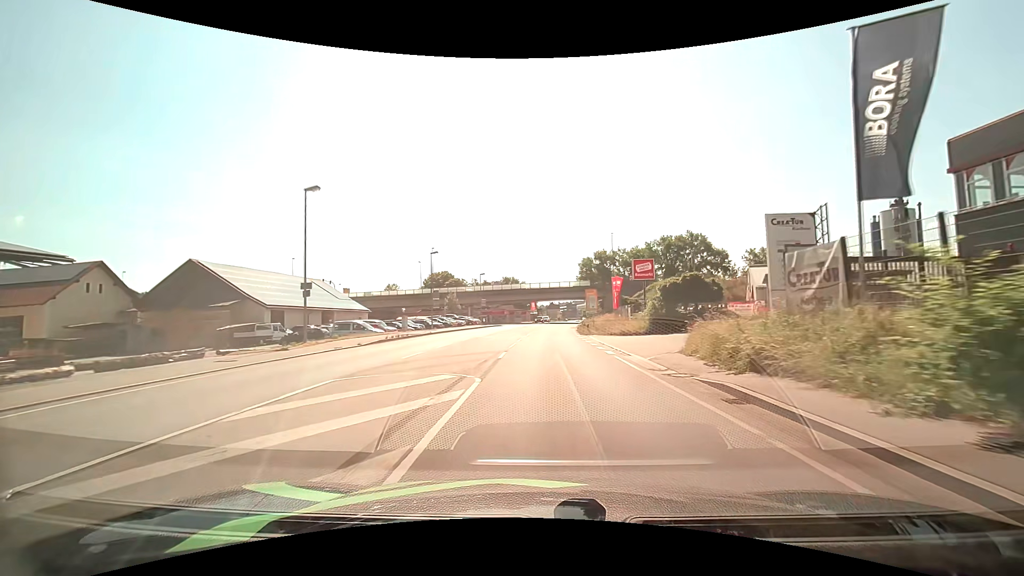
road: primary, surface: asphalt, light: Day
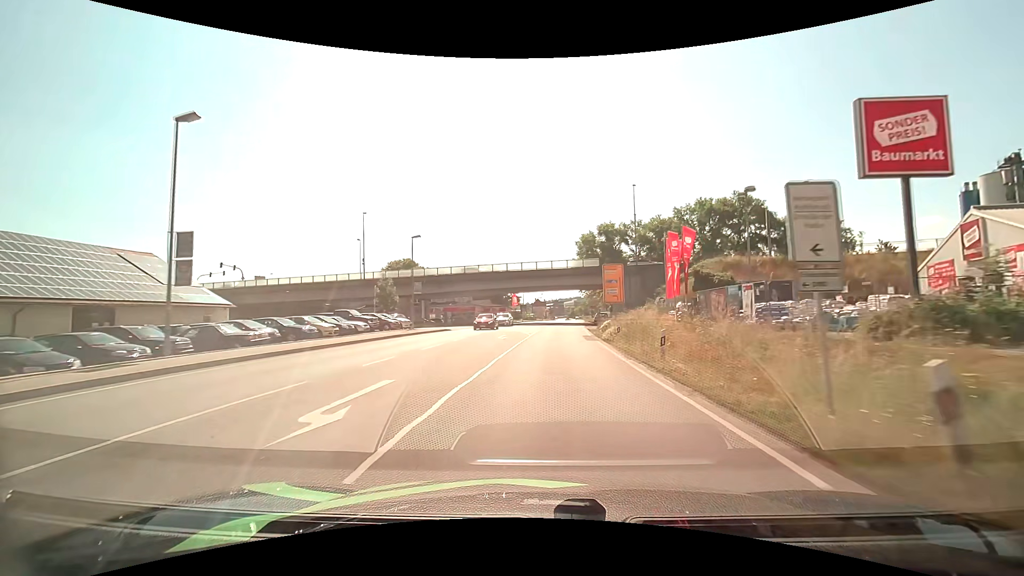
(+0.4, +35.0) m; +2°
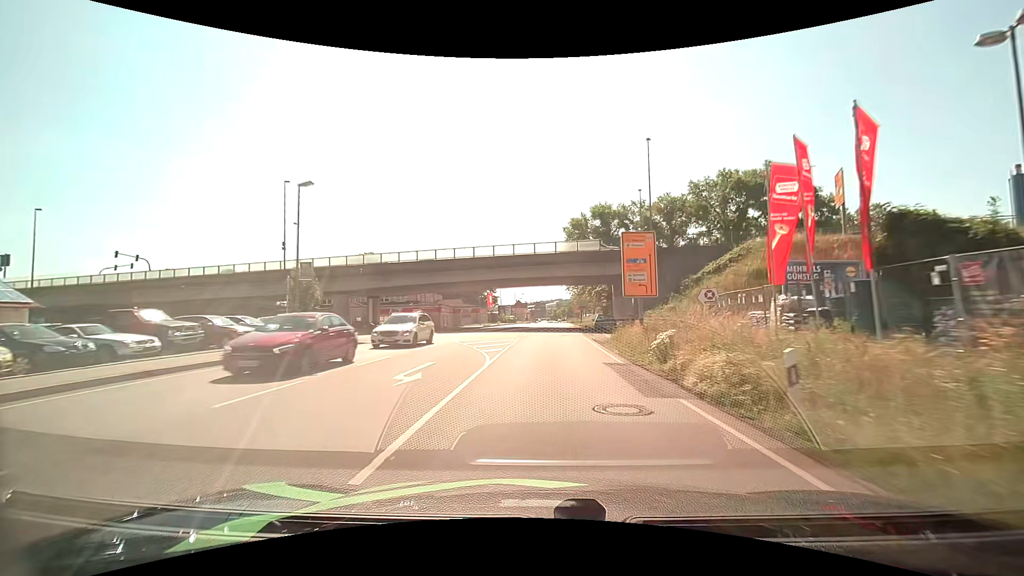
(+0.3, +17.7) m; +2°
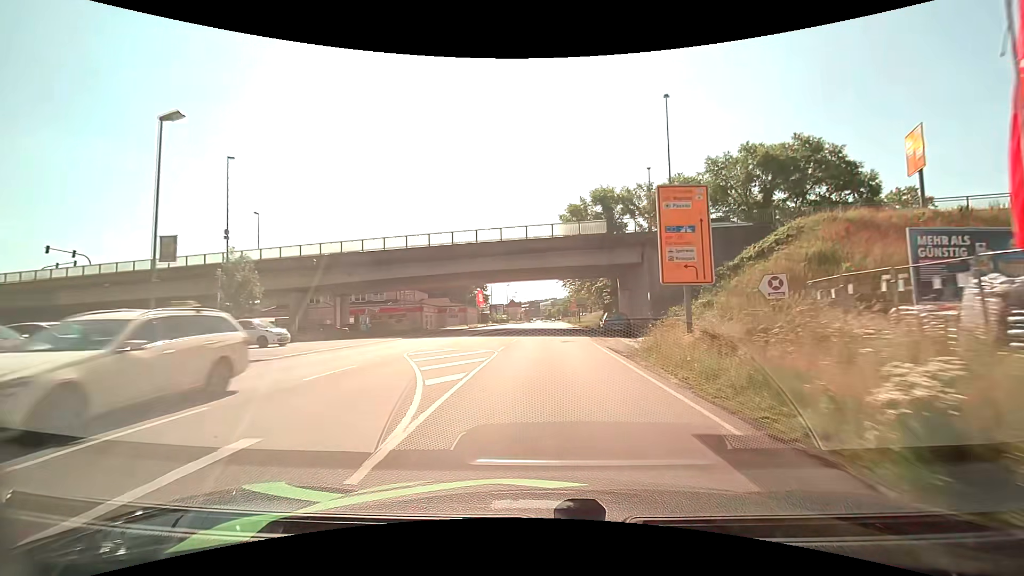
(+0.1, +8.9) m; +1°
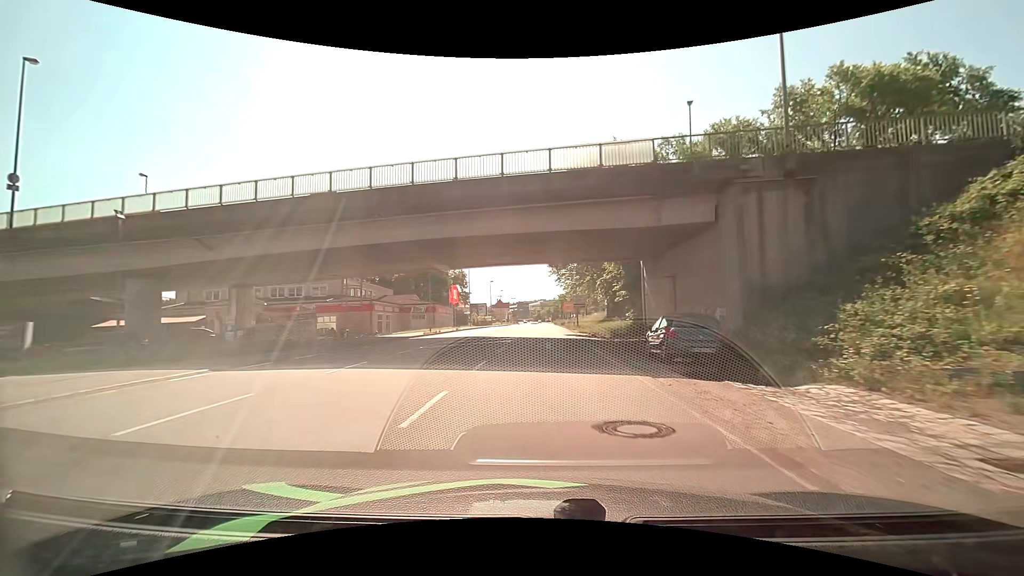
(+0.2, +17.9) m; +1°
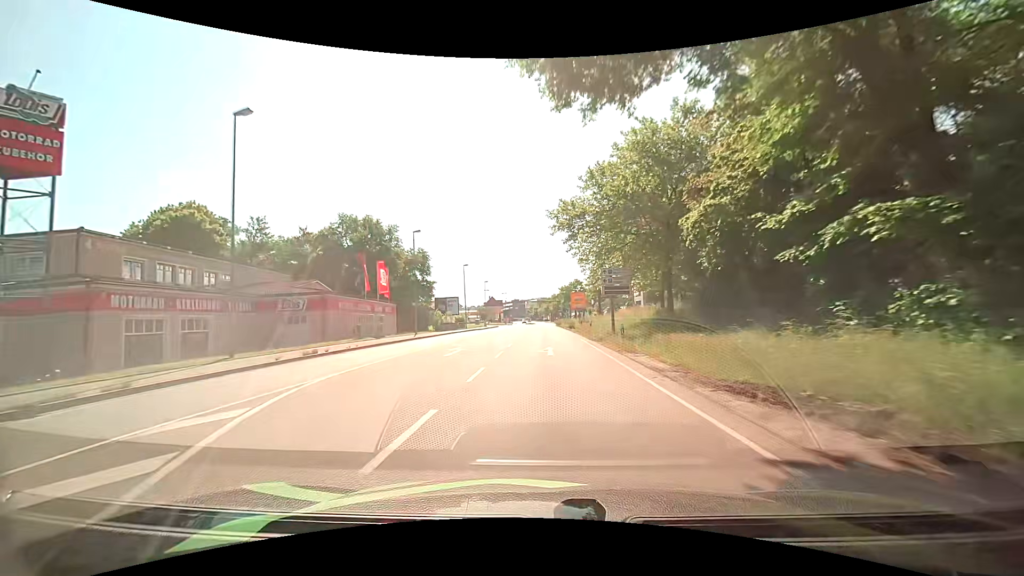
(-0.2, +35.1) m; -2°
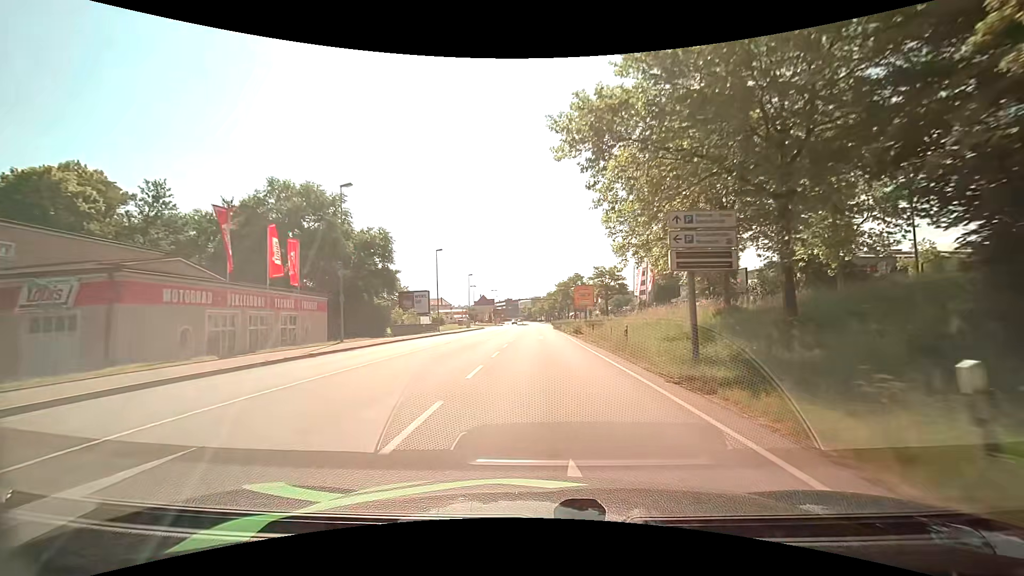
(+0.7, +17.4) m; +3°
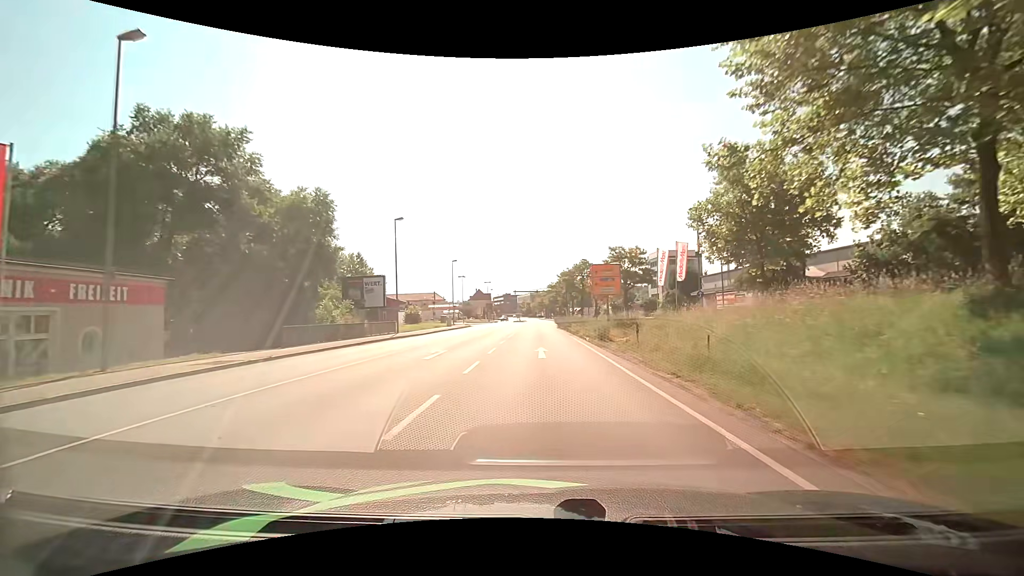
(+0.1, +17.6) m; 0°
(0, +10) (0, +20) (0, +30) (0, +40) (0, +50) (0, +60) (0, +70) (0, +80) (0, +90) (+1, +100) m
